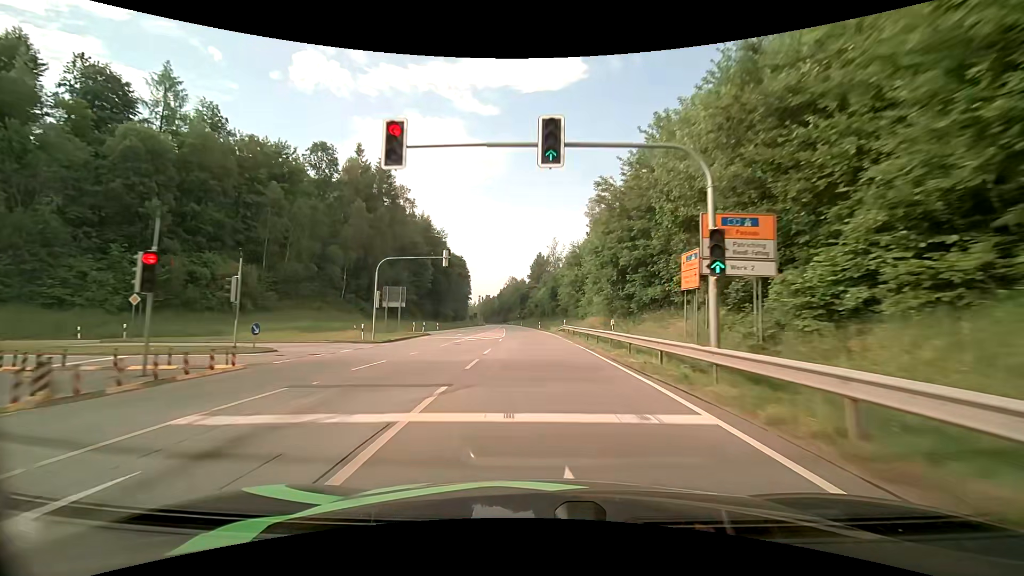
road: primary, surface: asphalt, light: Day
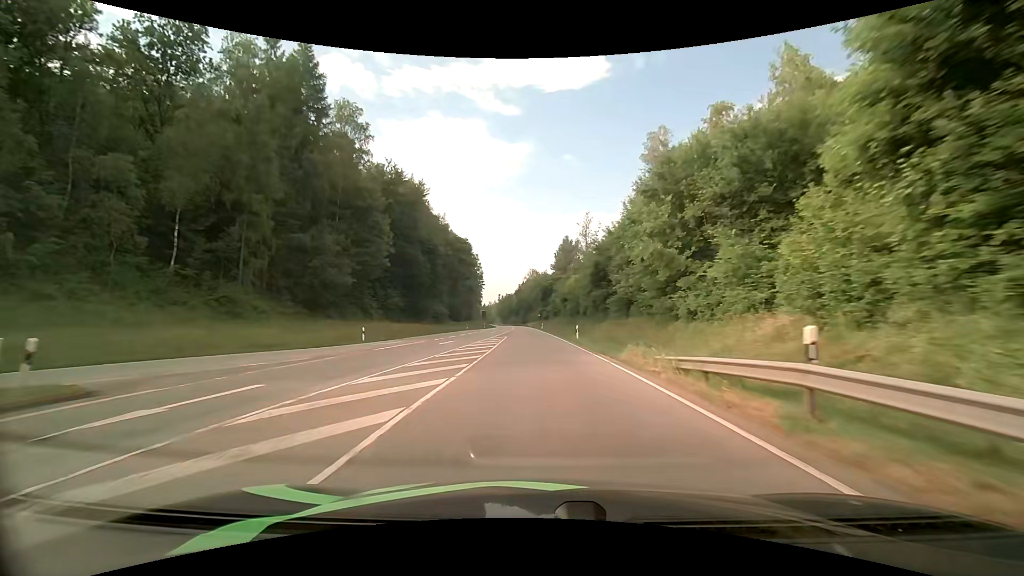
(-0.9, +39.1) m; -2°
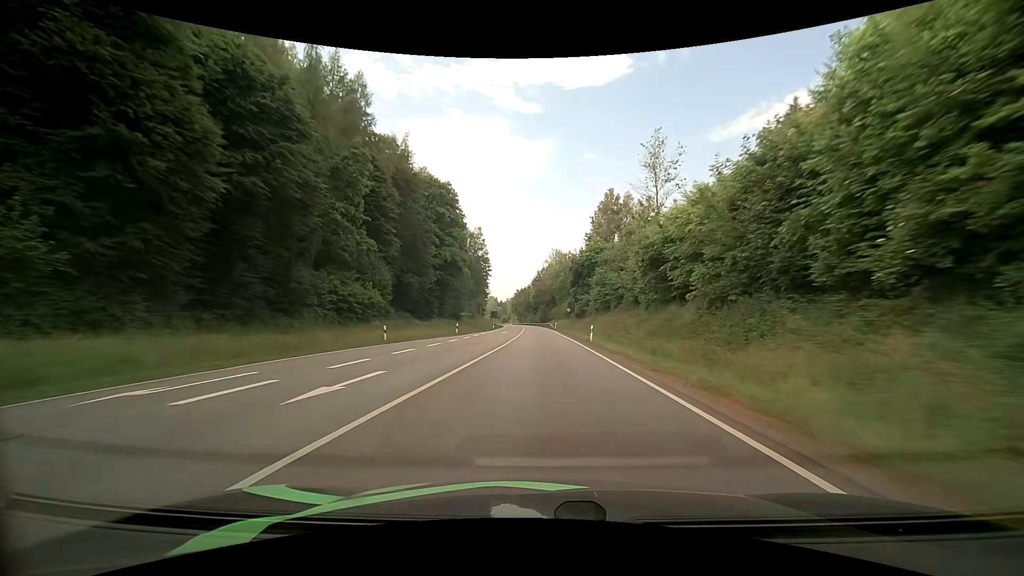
(-1.8, +54.0) m; -3°
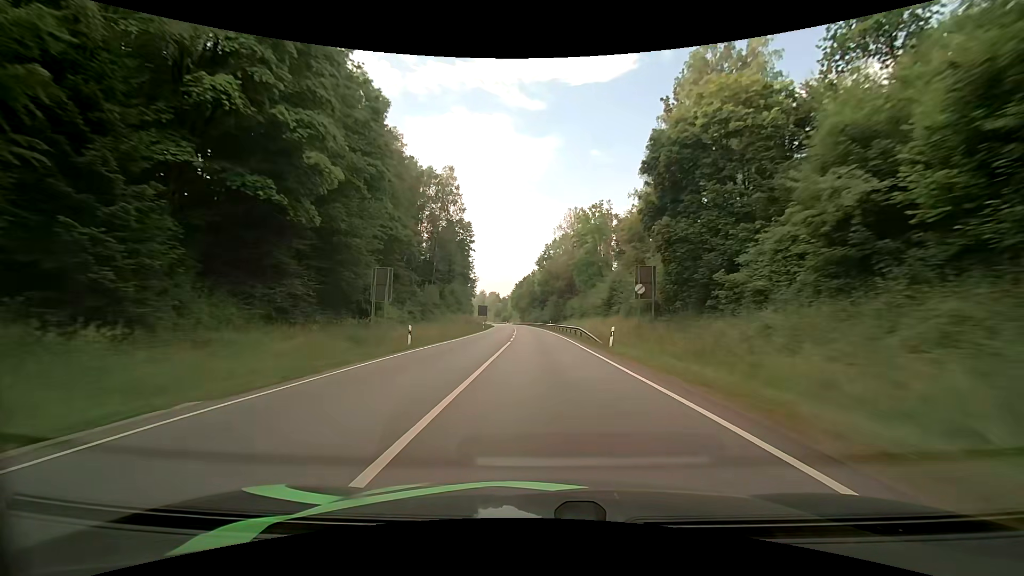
(-0.3, +55.5) m; -1°
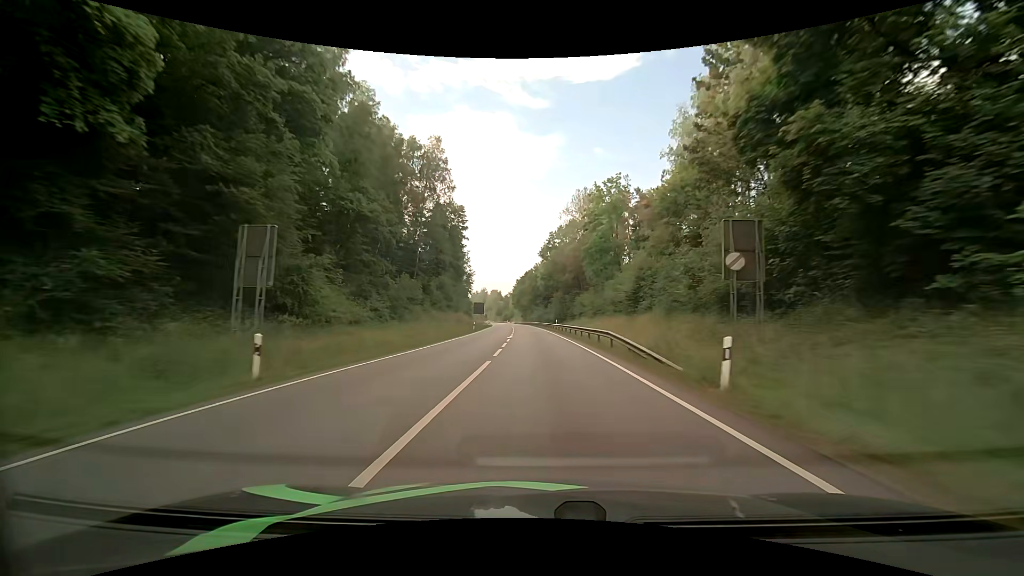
(-0.1, +13.9) m; 0°
